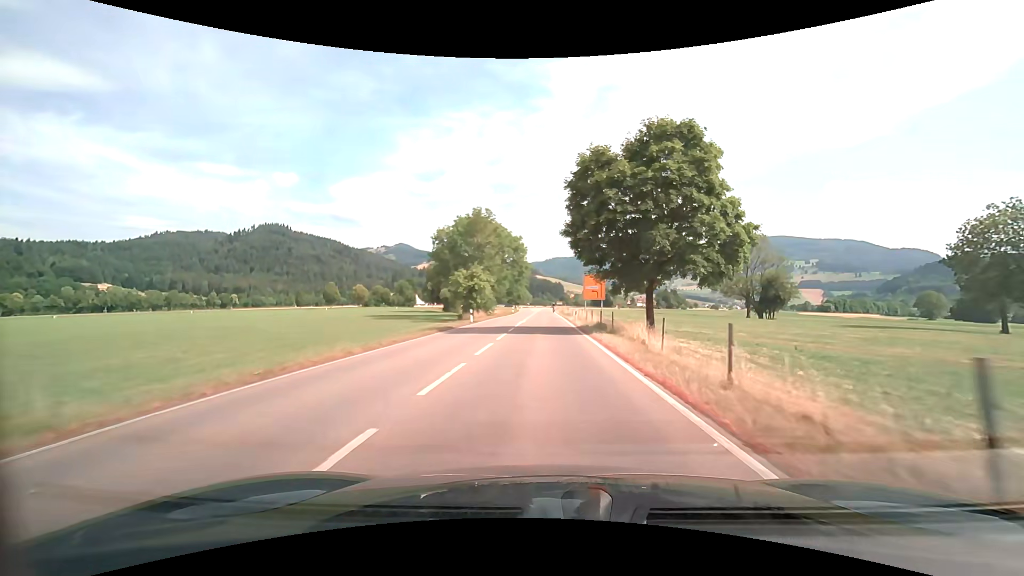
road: secondary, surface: asphalt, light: Day
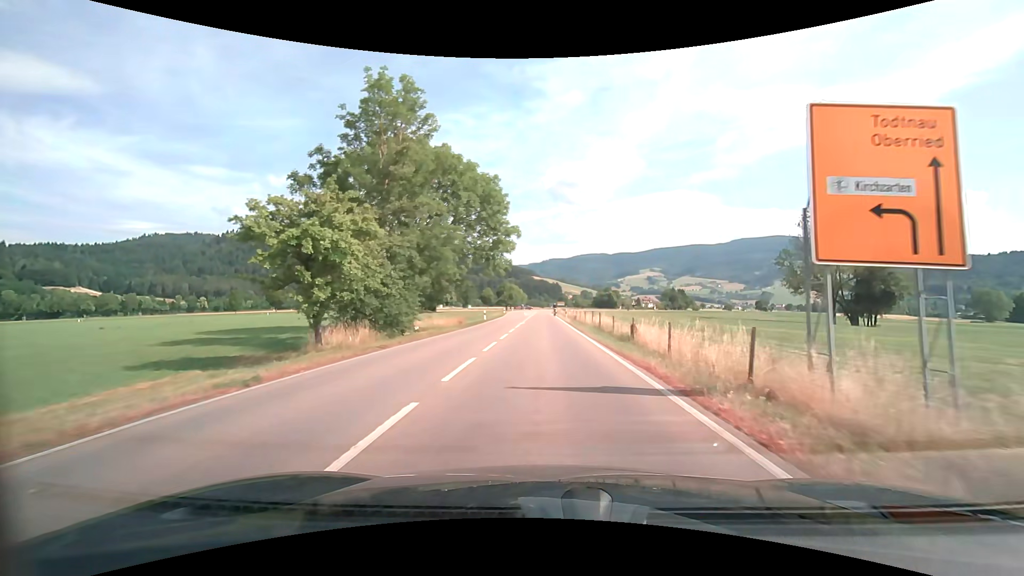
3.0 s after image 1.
(-0.2, +40.3) m; 0°
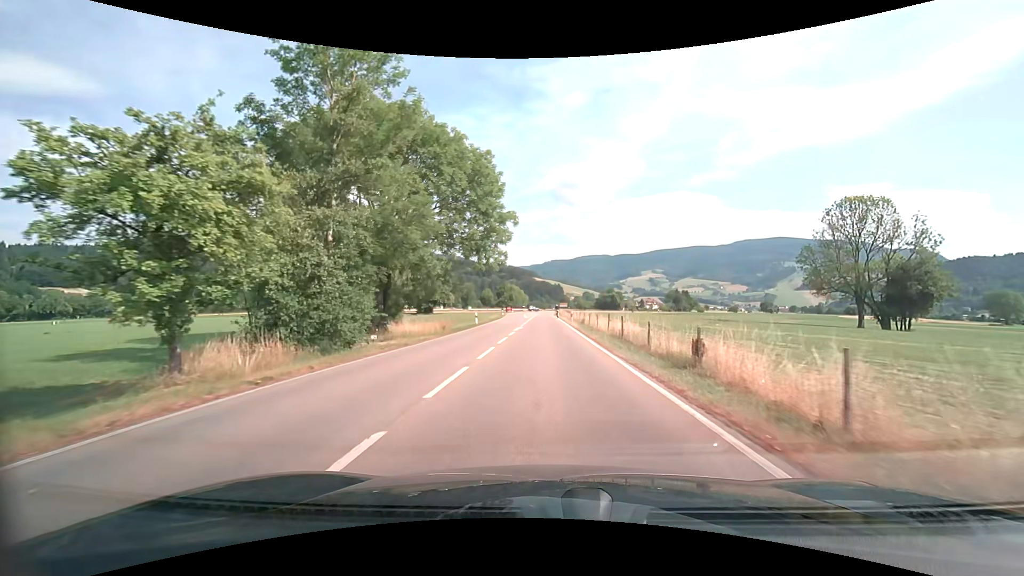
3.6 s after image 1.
(0.0, +7.5) m; 0°
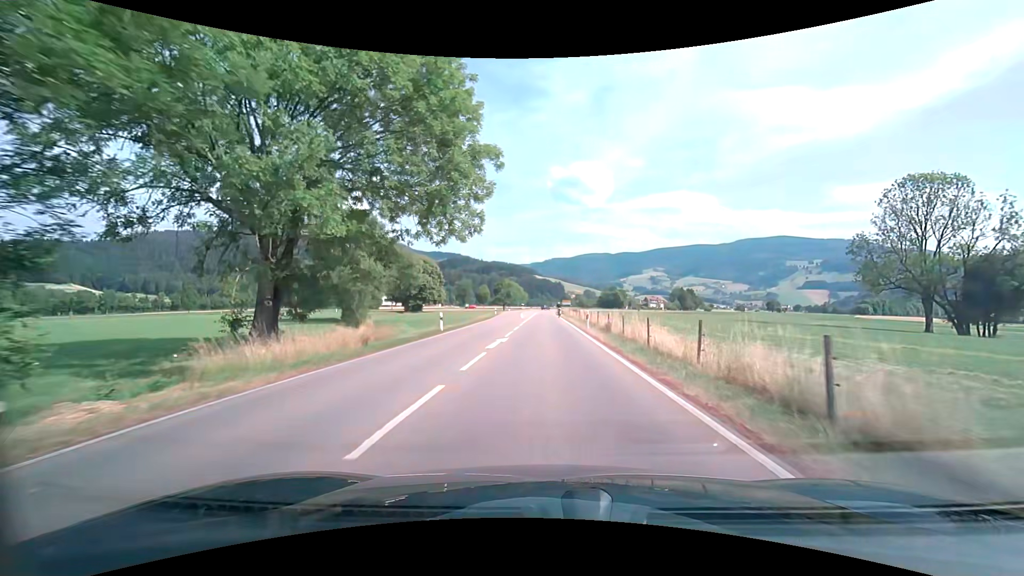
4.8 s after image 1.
(0.0, +15.0) m; -1°
(0, +10) (0, +20) (0, +30) (+1, +40) (+1, +50) (+1, +60) (+1, +70) (+1, +80) (+1, +90) (+1, +100) m
